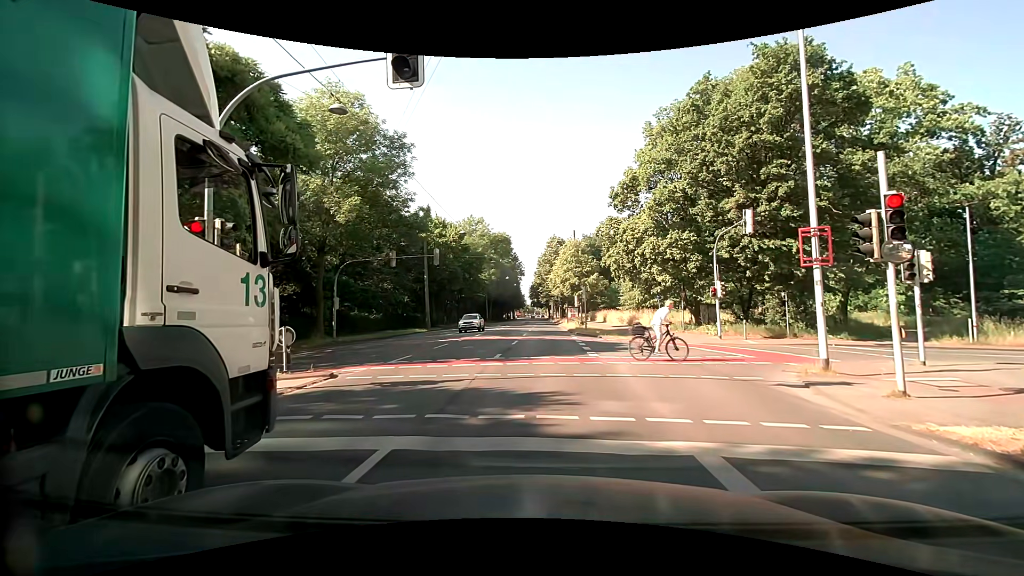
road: primary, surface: asphalt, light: Day
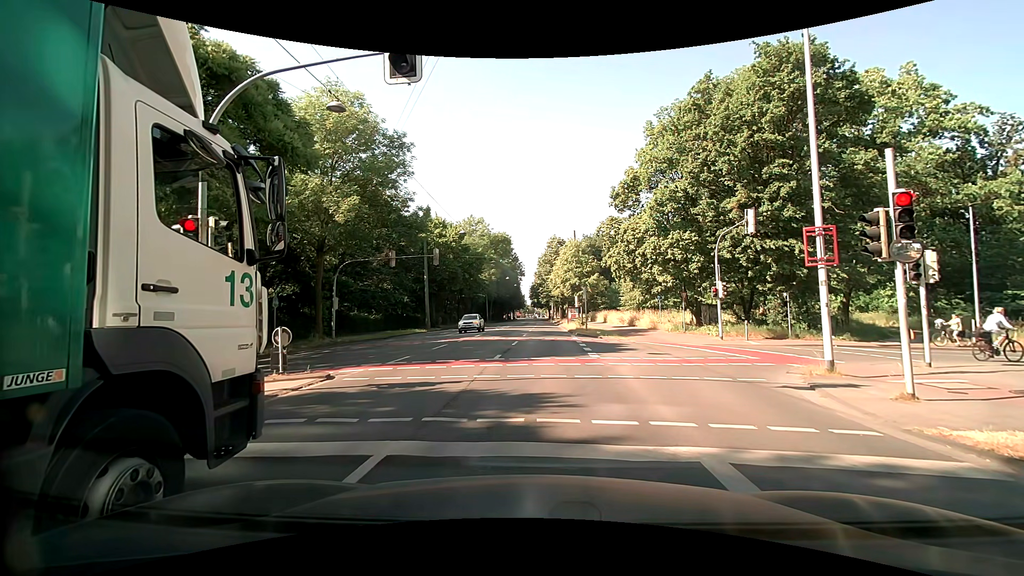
(0.0, +0.3) m; 0°
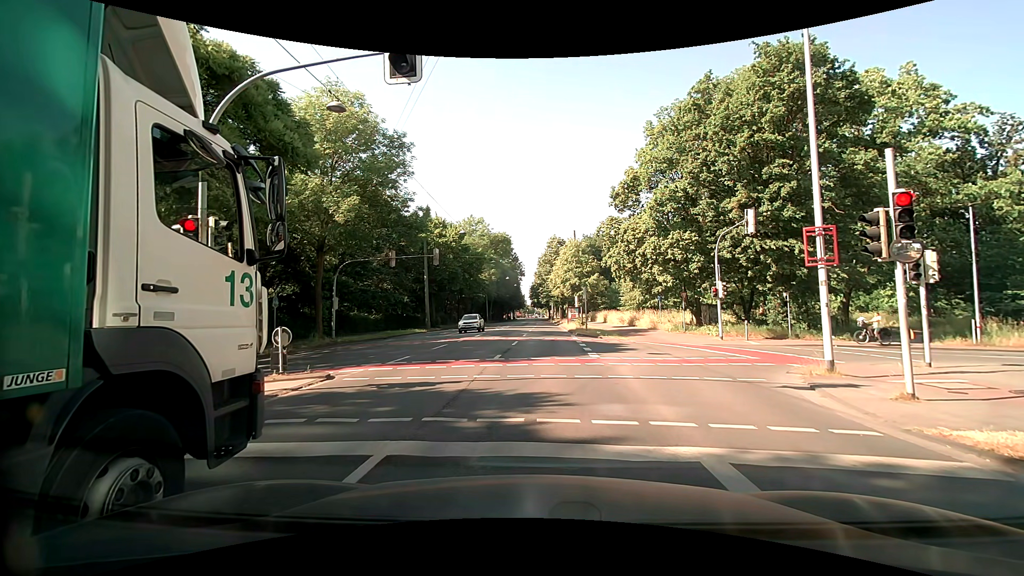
(0.0, 0.0) m; 0°
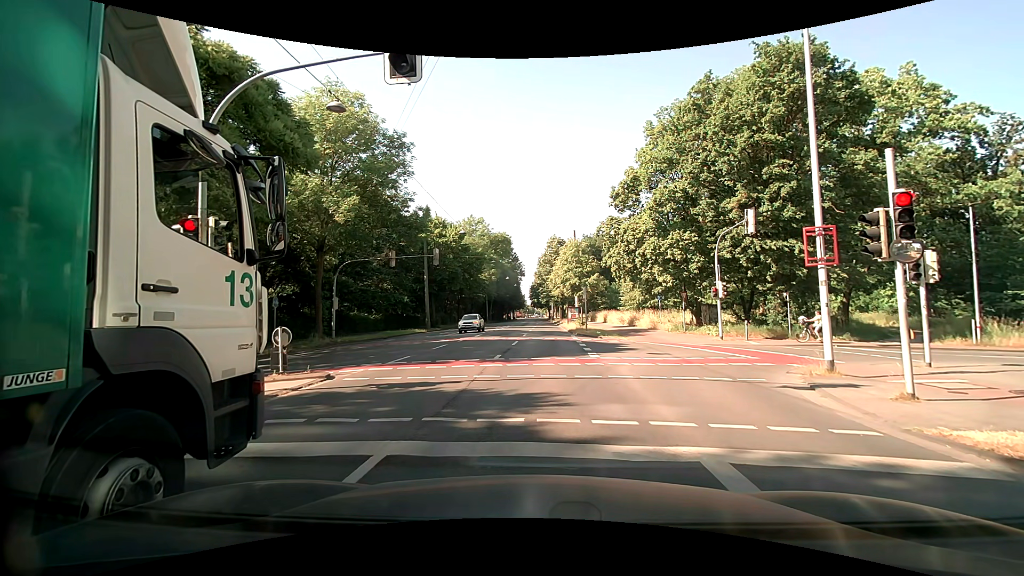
(0.0, 0.0) m; 0°
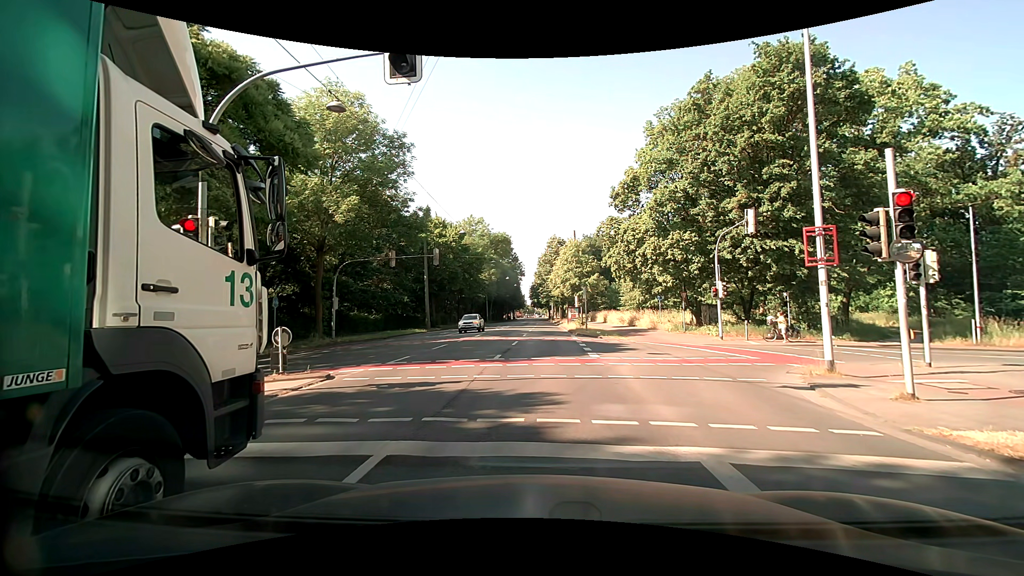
(0.0, 0.0) m; 0°
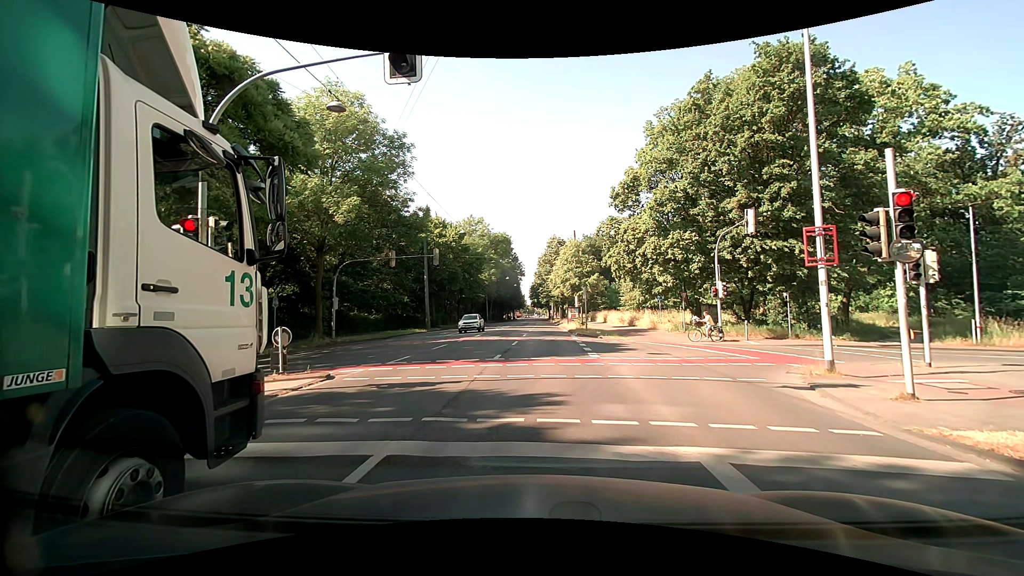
(0.0, 0.0) m; 0°
(0, +10) (+1, +20) (+1, +30) (+1, +40) (+2, +50) (+2, +60) (+2, +70) (+3, +80) (+3, +90) (+3, +100) m
